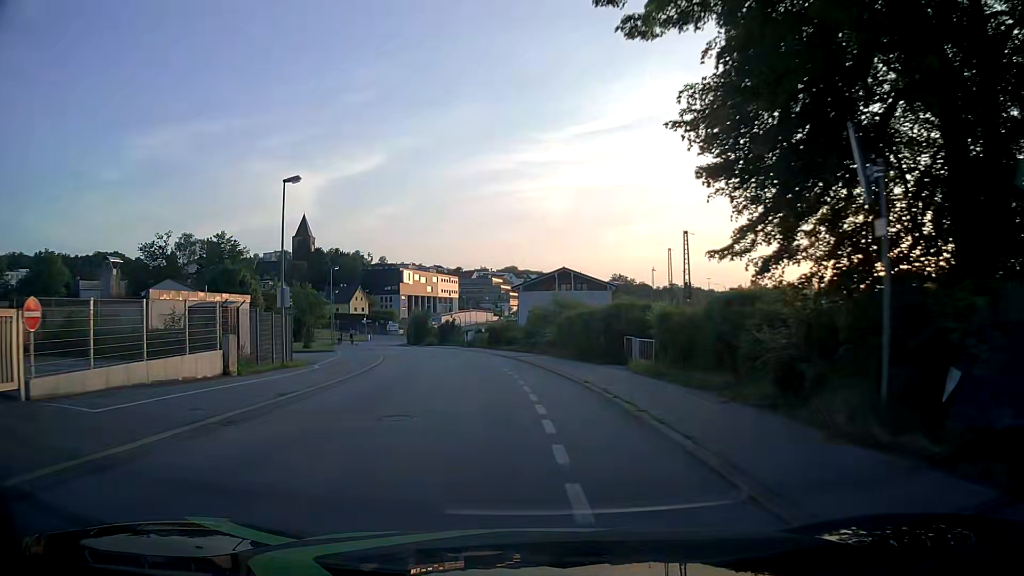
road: residential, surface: asphalt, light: Day
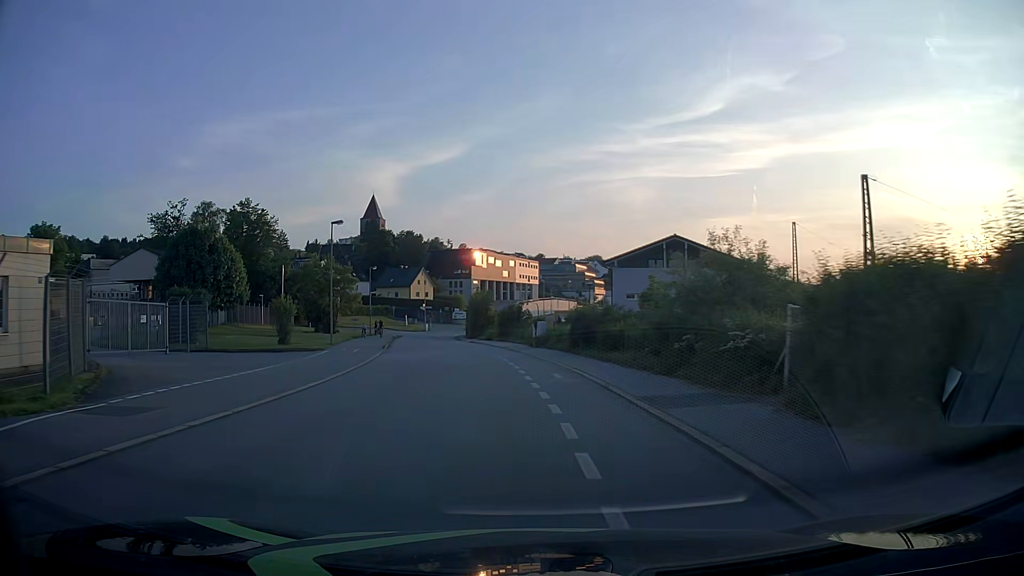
(-1.3, +23.1) m; -7°
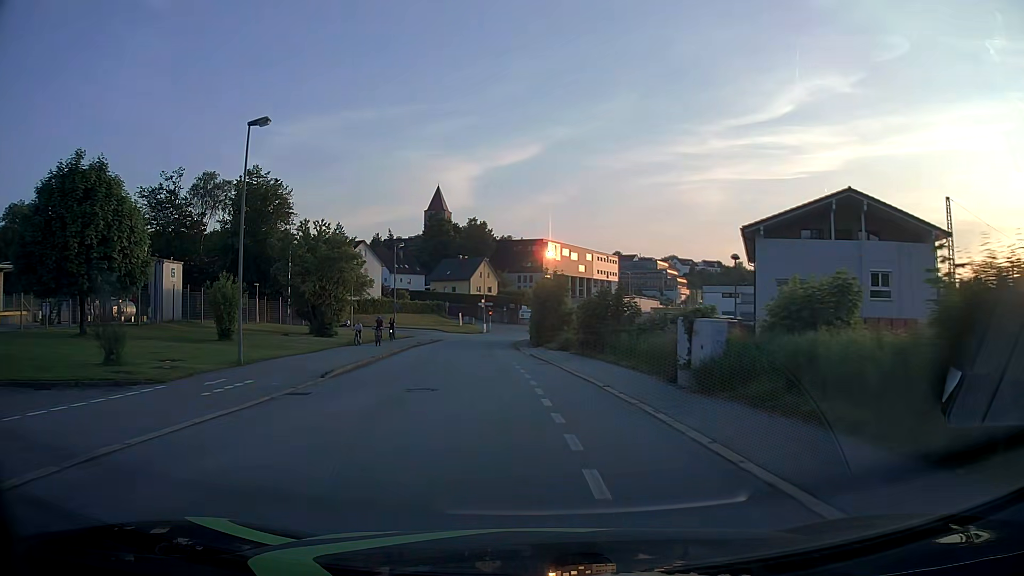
(-1.5, +23.1) m; -6°
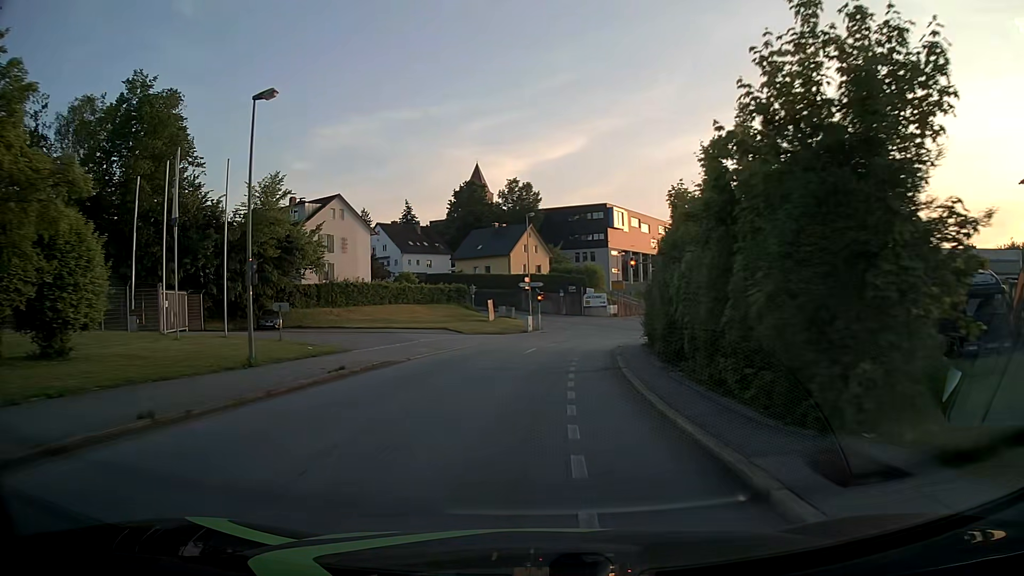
(-2.2, +37.8) m; -4°
(0, +10) (0, +20) (+1, +30) (+3, +40) (+7, +49) (+15, +55) (+25, +53) (+34, +49) (+42, +44) (+51, +40) m
